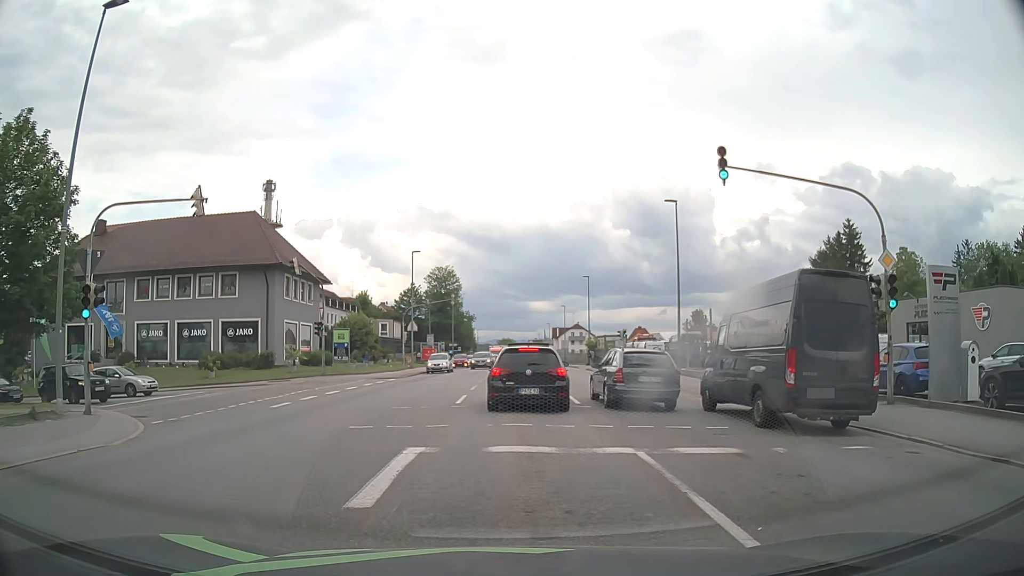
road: tertiary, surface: asphalt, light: Day
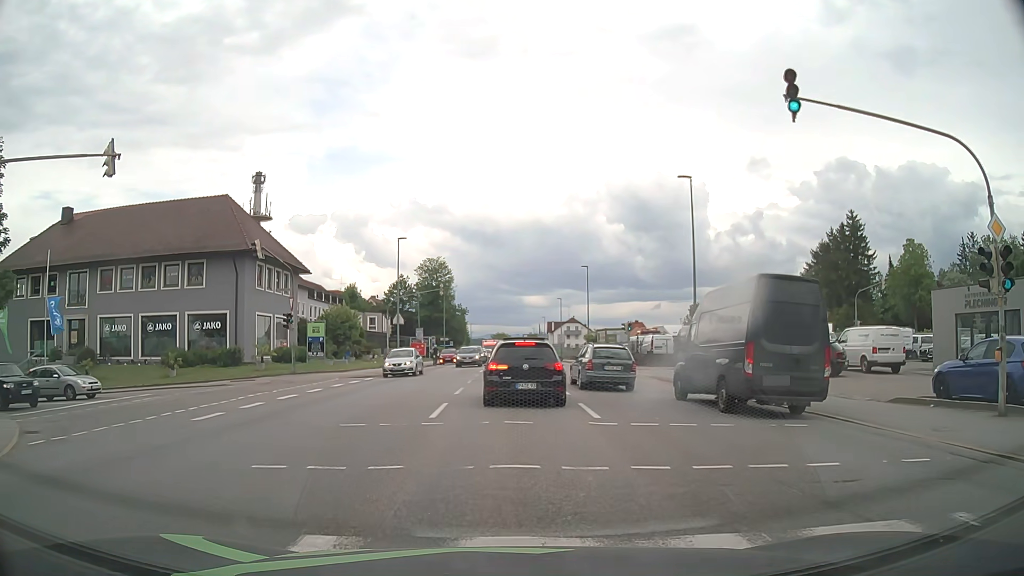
(0.0, +4.7) m; +1°
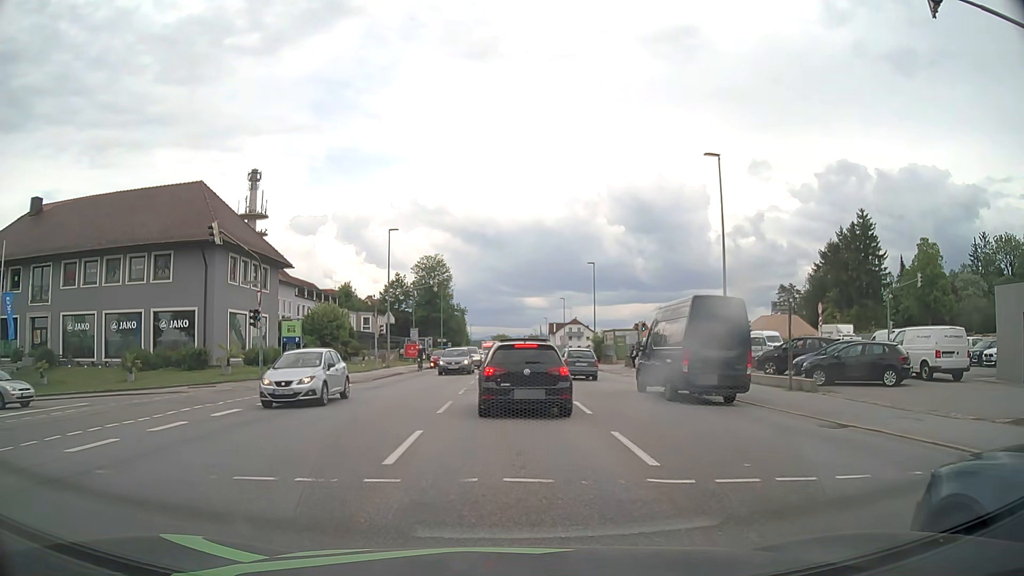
(0.0, +4.8) m; 0°
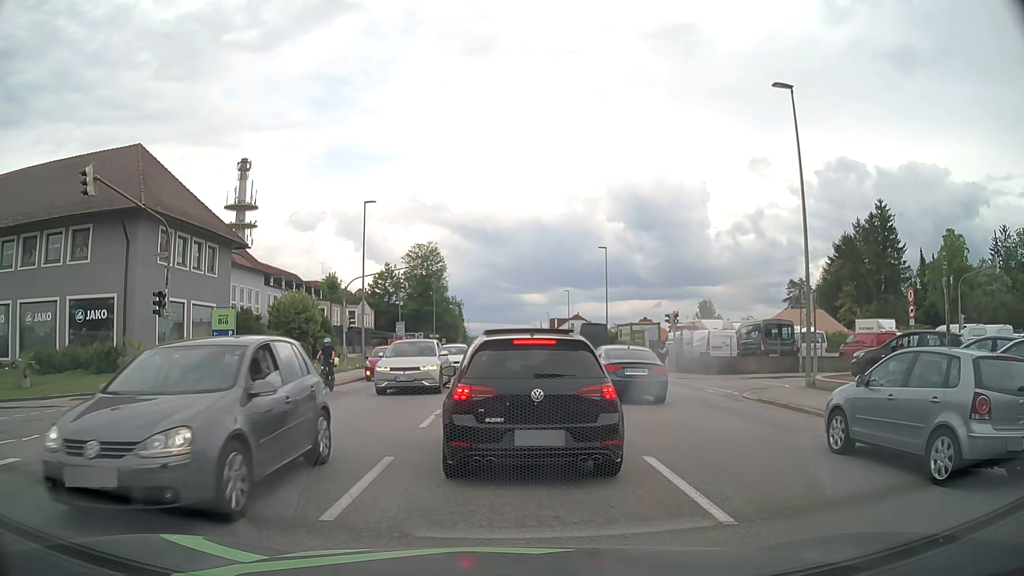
(0.0, +8.6) m; 0°
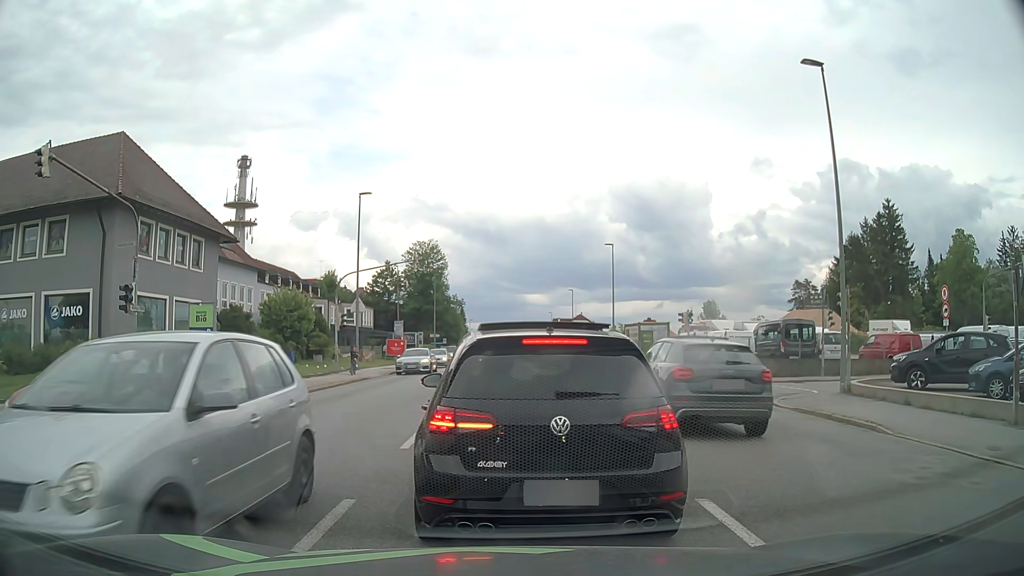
(-0.1, +2.3) m; -2°
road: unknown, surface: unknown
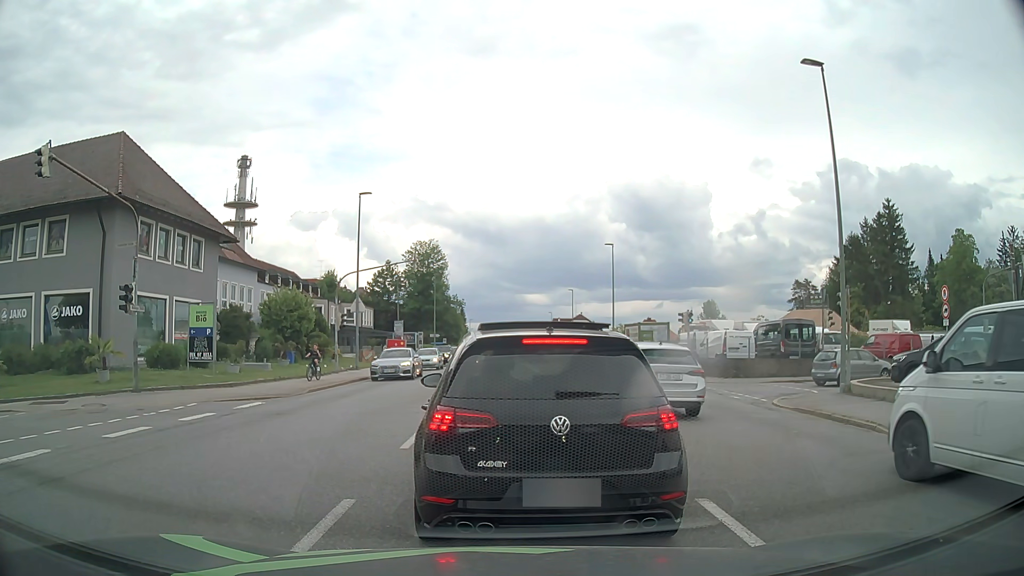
(0.0, 0.0) m; 0°
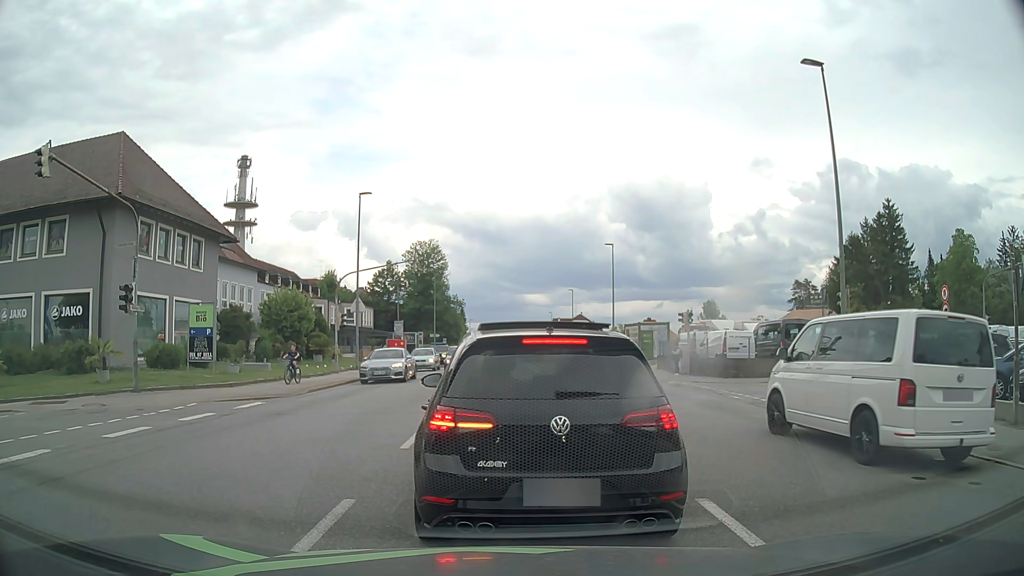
(0.0, 0.0) m; 0°
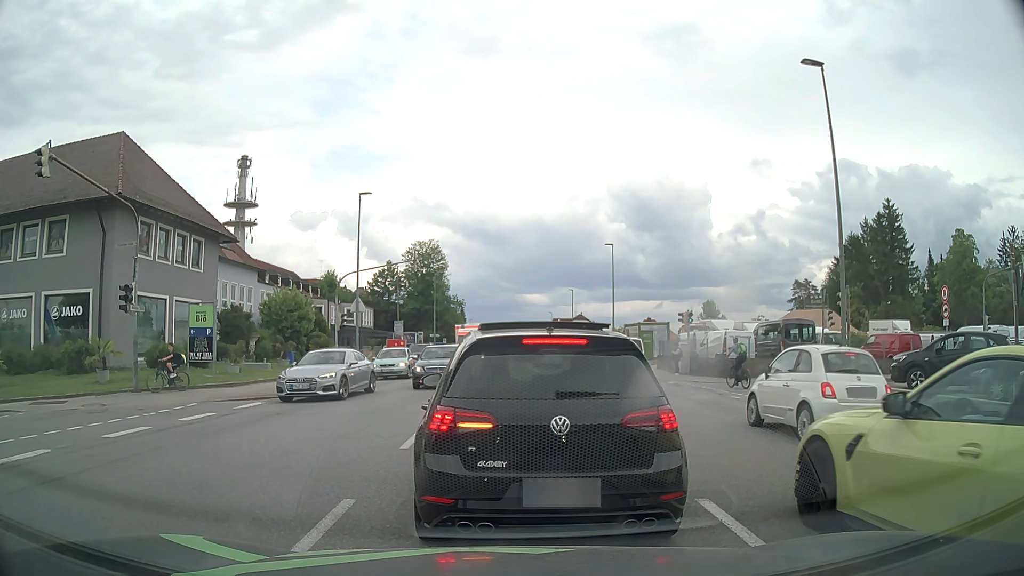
(0.0, 0.0) m; 0°
